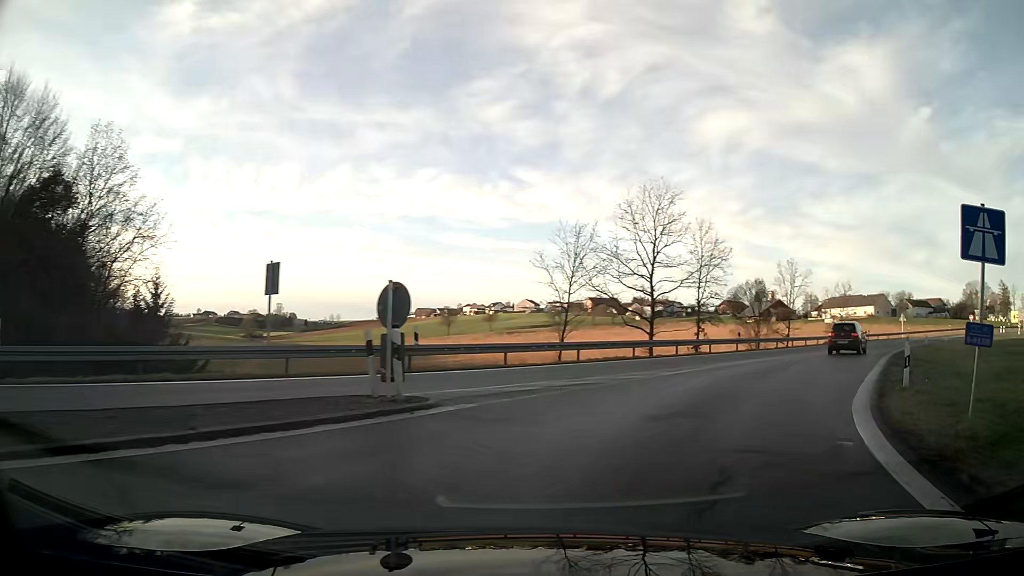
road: motorway_link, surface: asphalt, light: Day
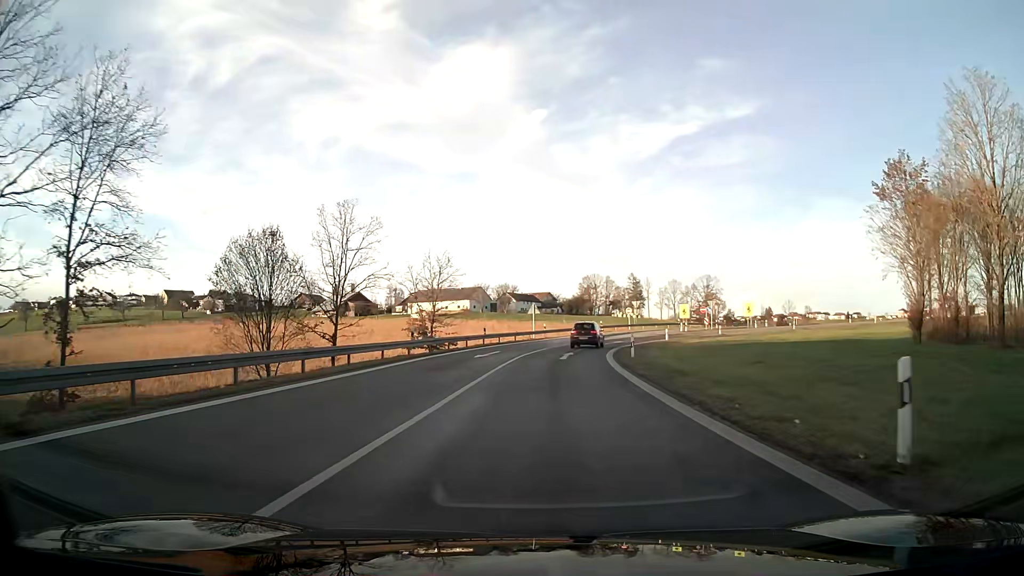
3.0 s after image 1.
(+12.4, +30.4) m; +32°
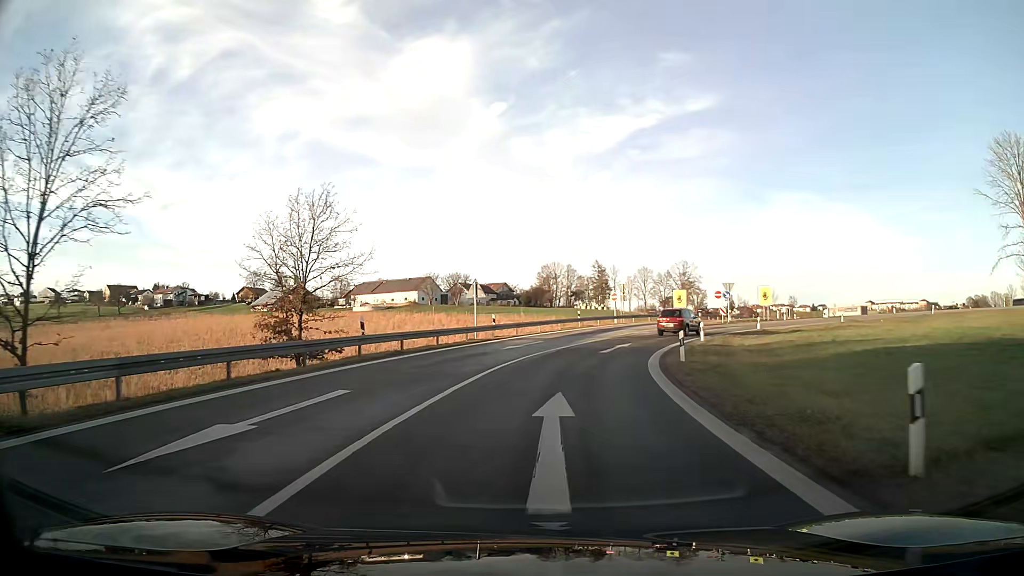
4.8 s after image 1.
(+0.8, +24.4) m; +4°
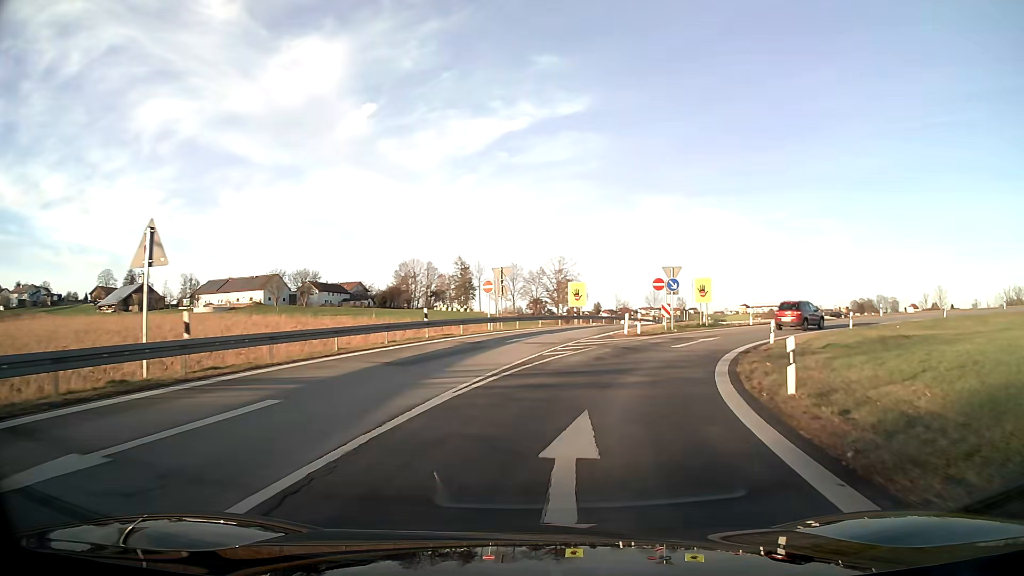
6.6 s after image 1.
(+2.3, +23.5) m; +13°
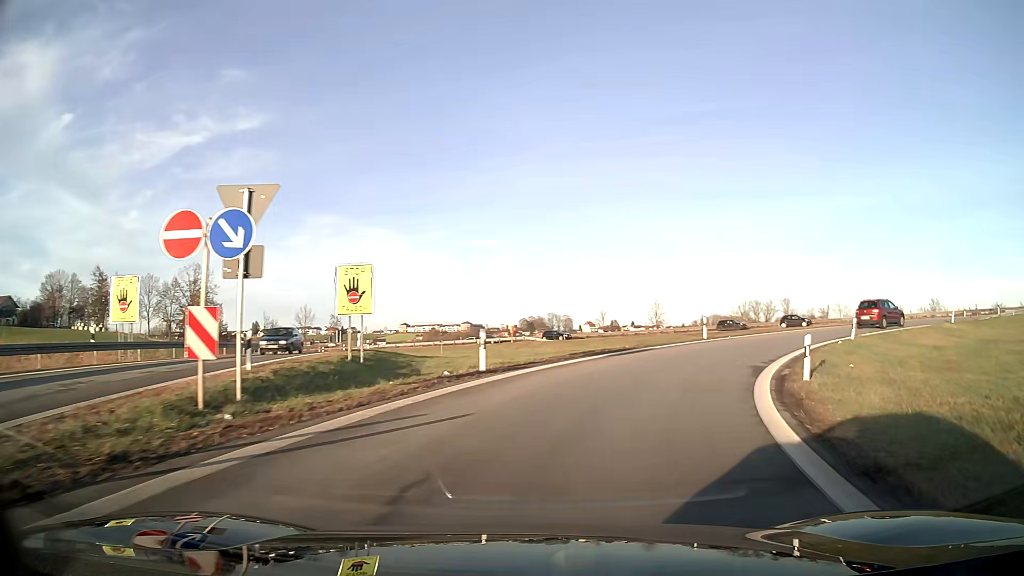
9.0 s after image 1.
(+6.6, +27.0) m; +29°
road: motorway
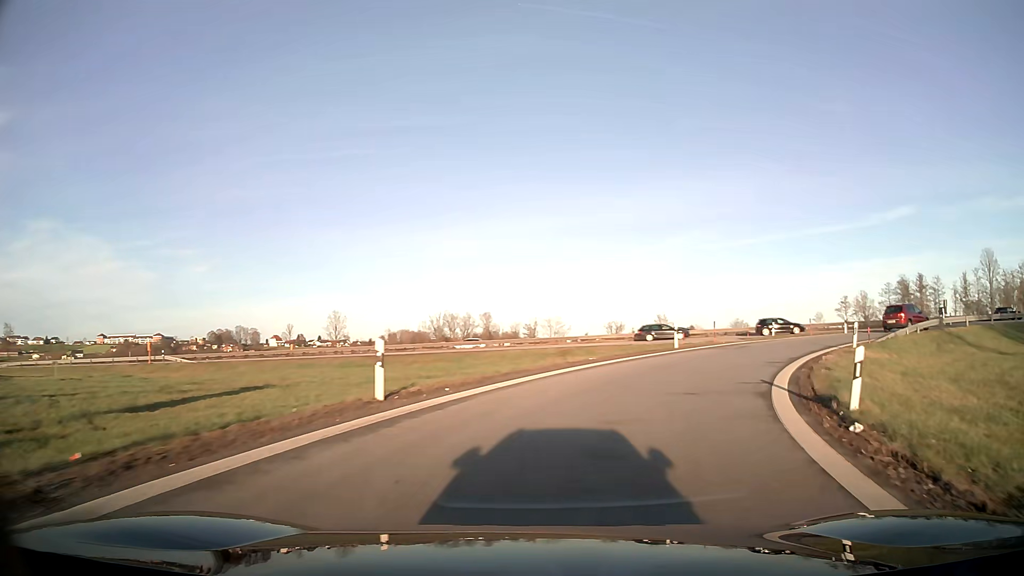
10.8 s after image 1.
(+4.7, +19.9) m; +27°
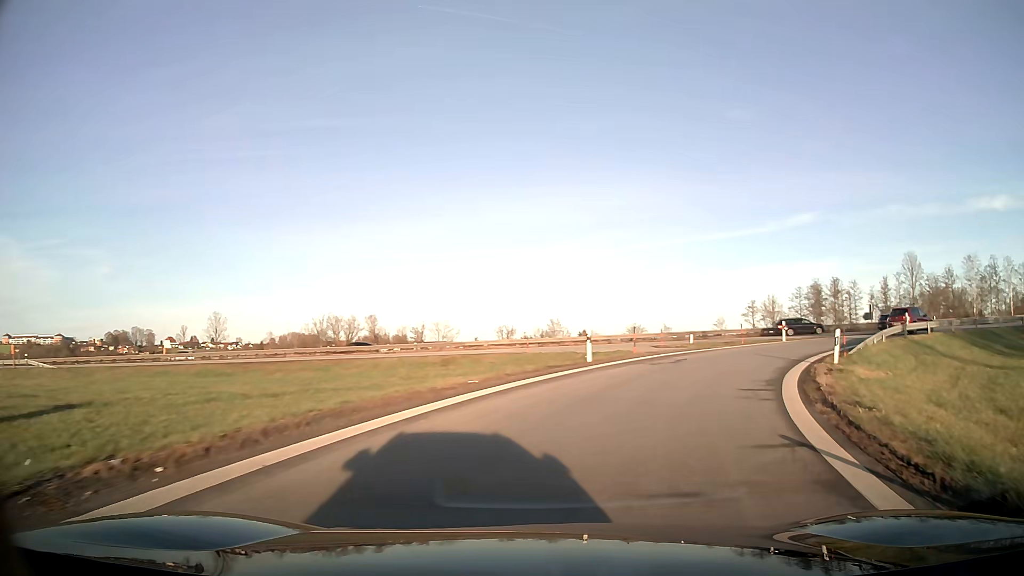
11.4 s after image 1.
(+0.6, +6.9) m; +9°
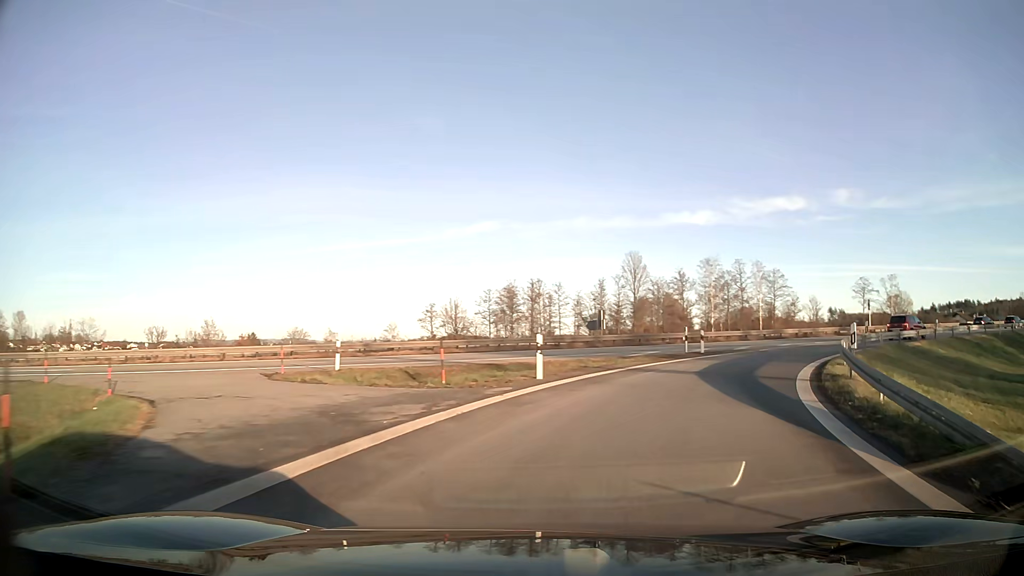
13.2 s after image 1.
(+4.9, +19.9) m; +28°
